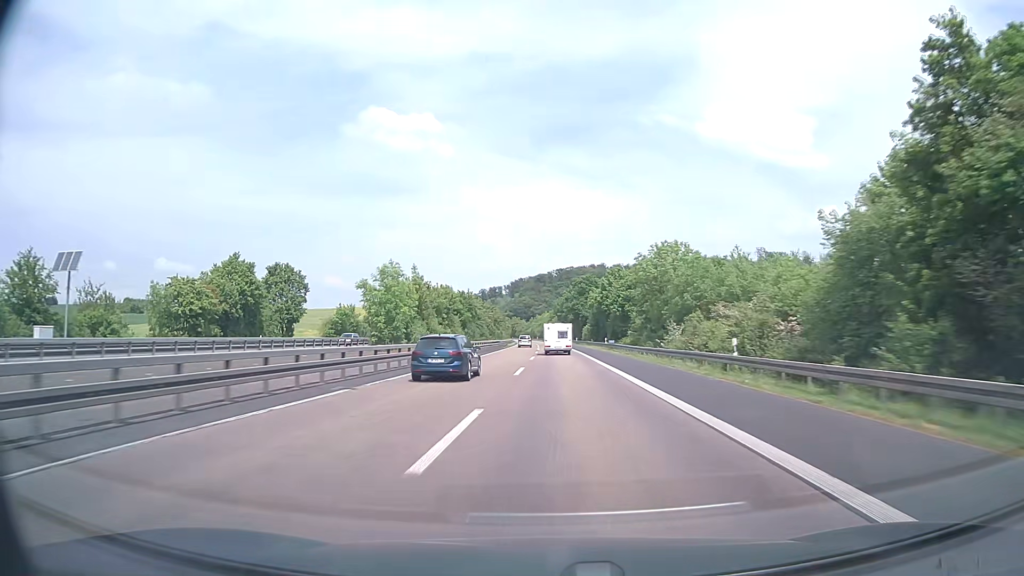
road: motorway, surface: asphalt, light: Day
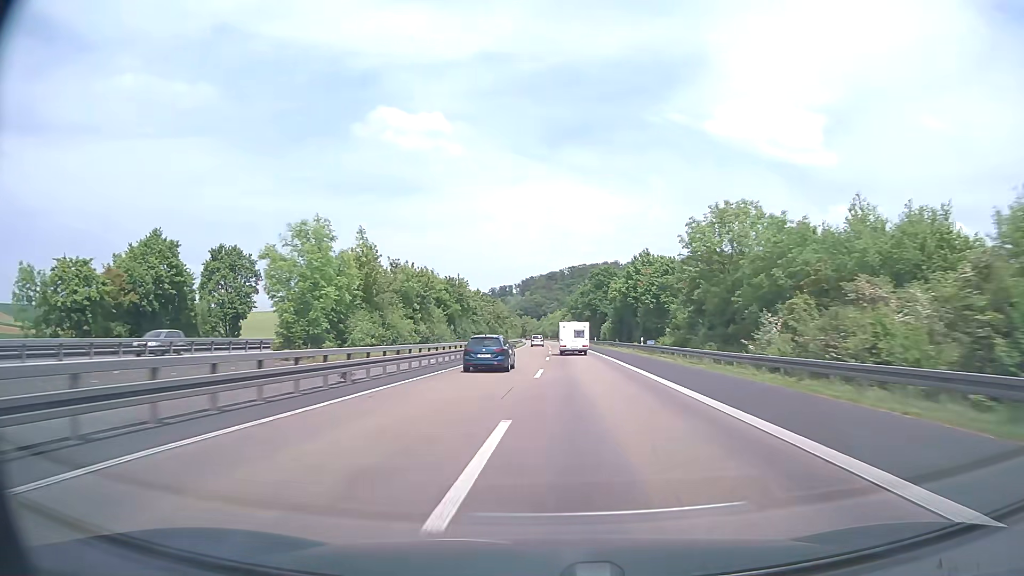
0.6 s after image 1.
(-0.2, +19.9) m; -1°
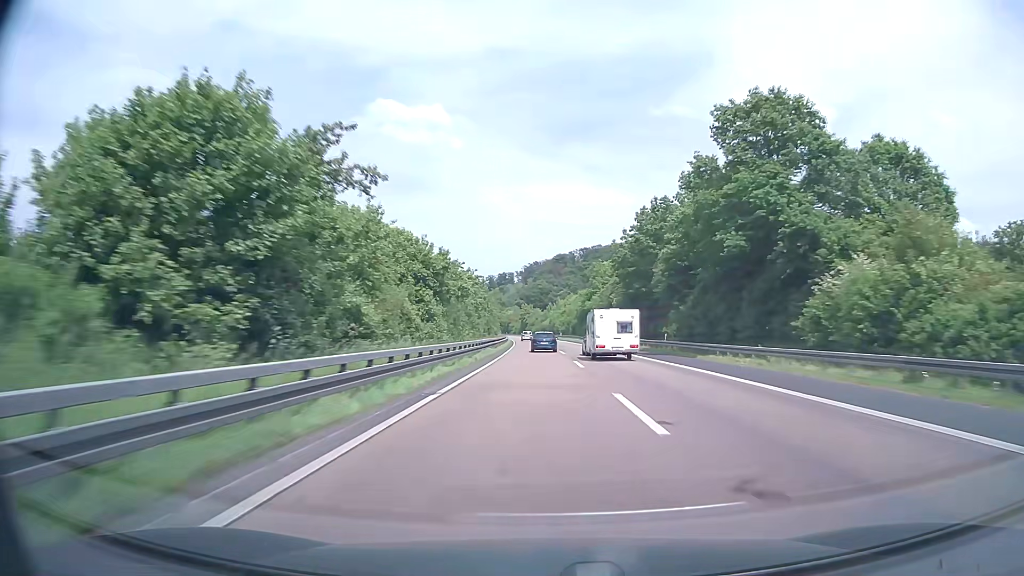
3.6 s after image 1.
(-1.1, +102.9) m; -1°
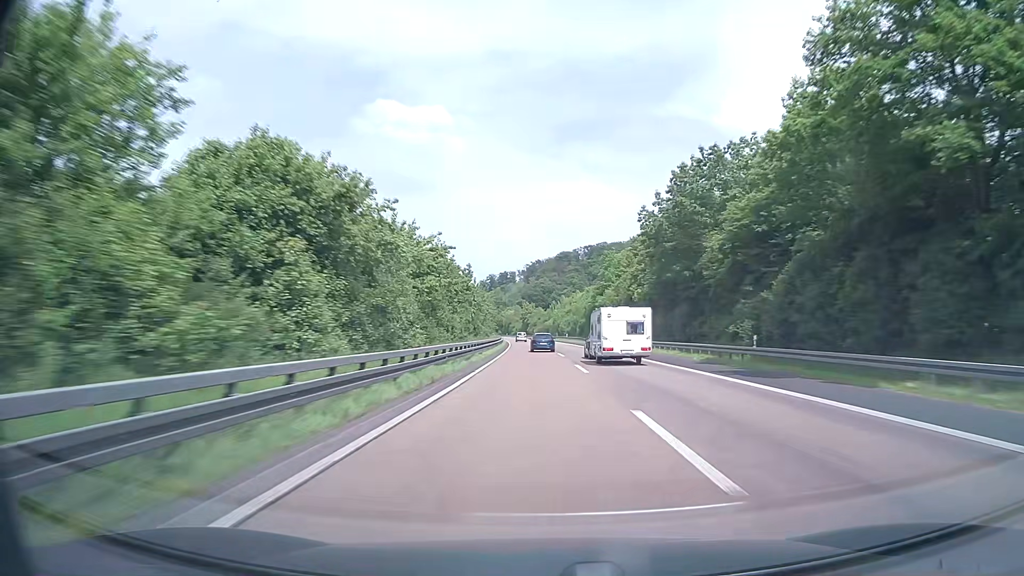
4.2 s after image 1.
(0.0, +20.7) m; 0°
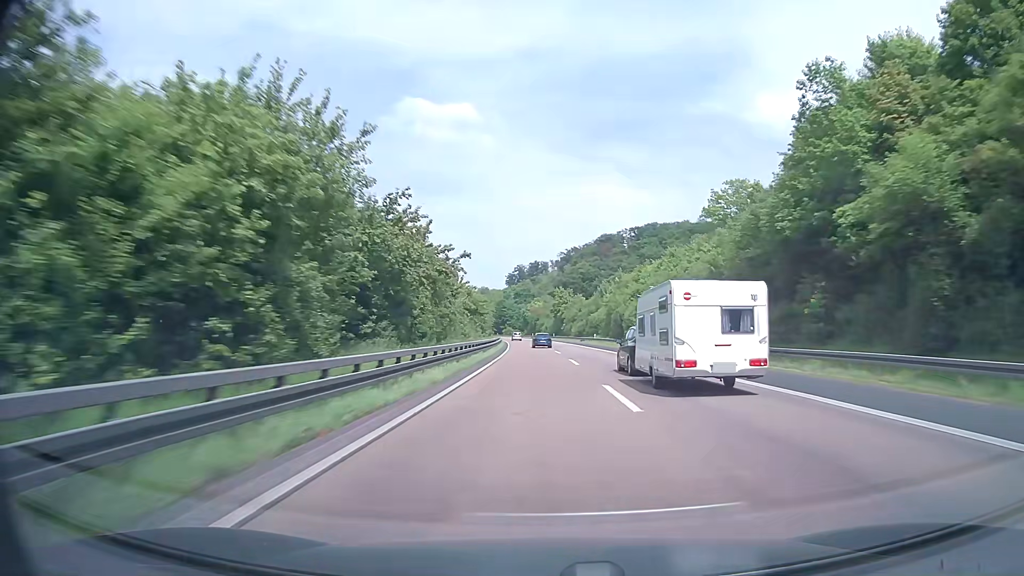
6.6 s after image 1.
(-1.9, +82.4) m; -3°
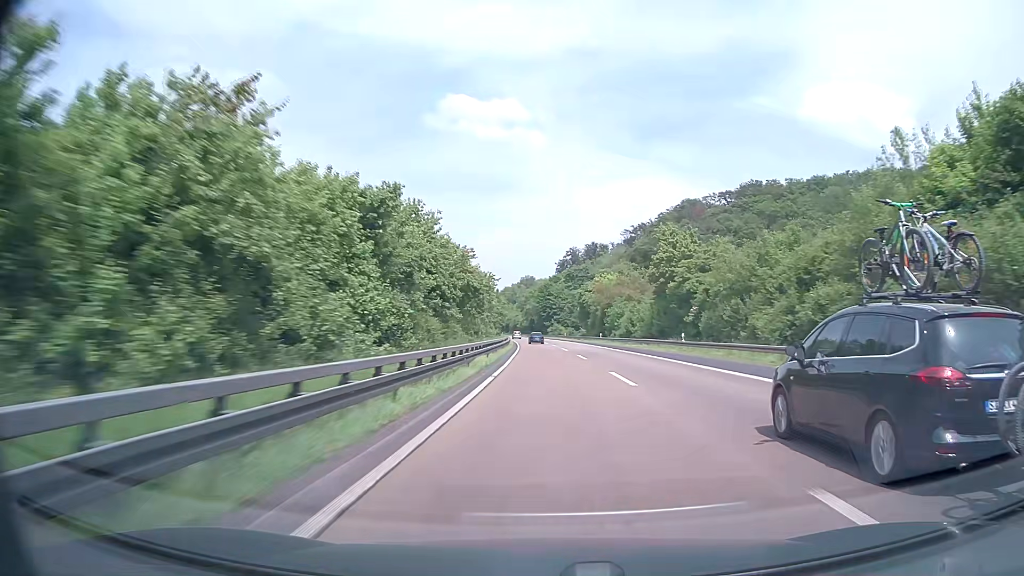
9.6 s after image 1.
(-3.6, +100.8) m; -5°
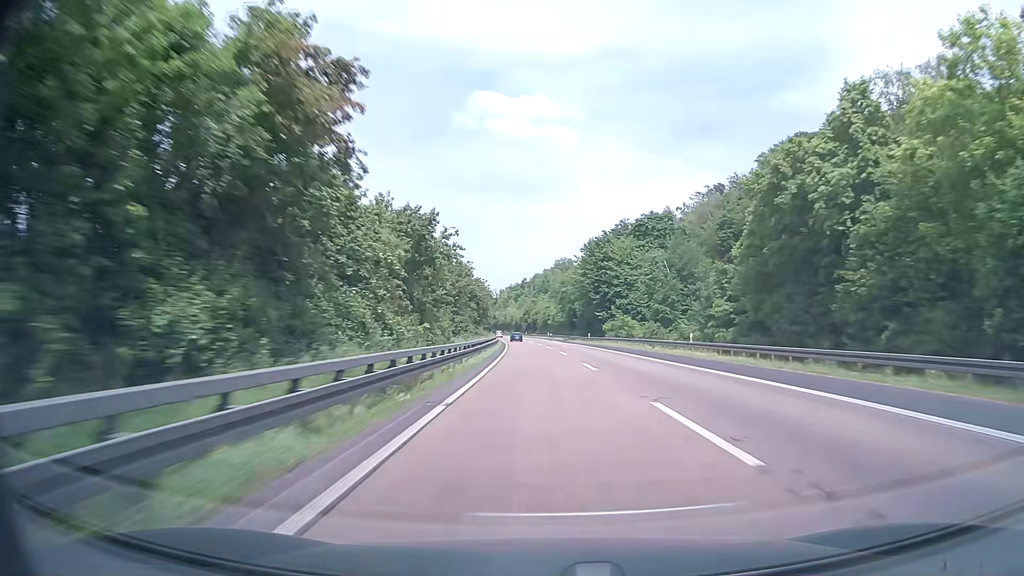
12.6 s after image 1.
(-2.1, +99.5) m; -3°
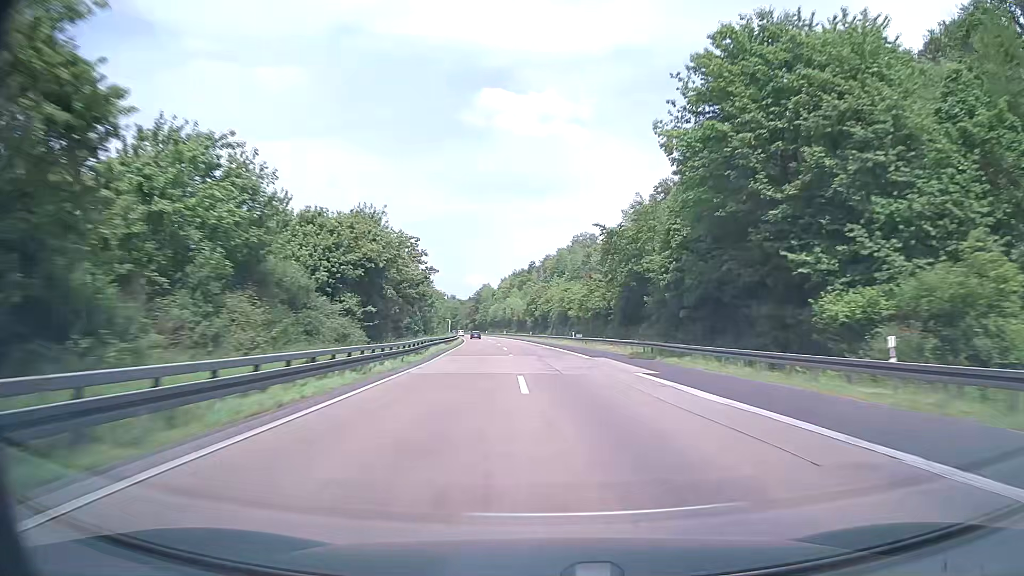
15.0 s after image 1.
(-0.9, +80.0) m; -1°
(0, +10) (0, +20) (0, +30) (-1, +40) (-1, +50) (-2, +60) (-2, +70) (-3, +80) (-4, +90) (-5, +100) m
